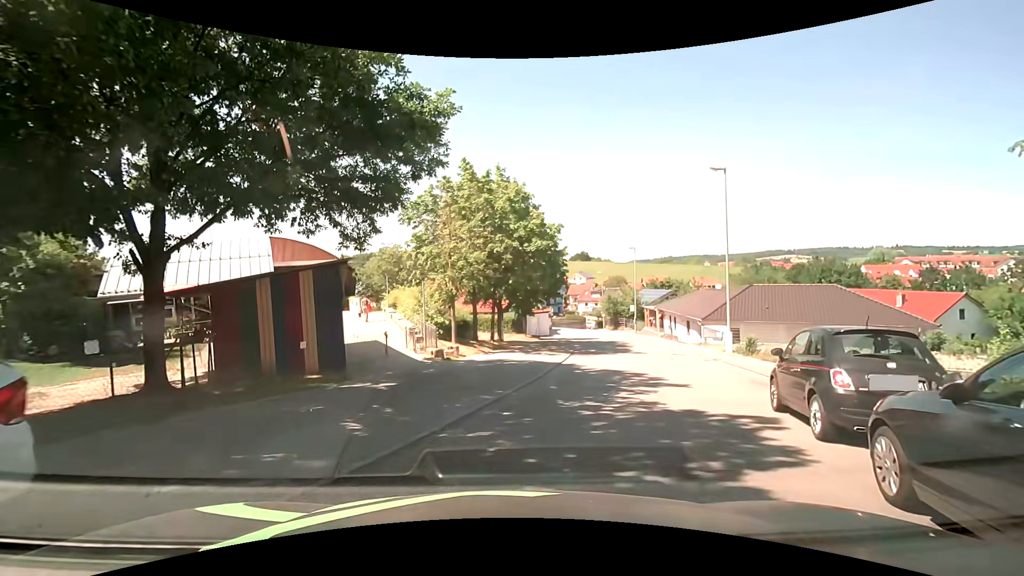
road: residential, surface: asphalt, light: Day
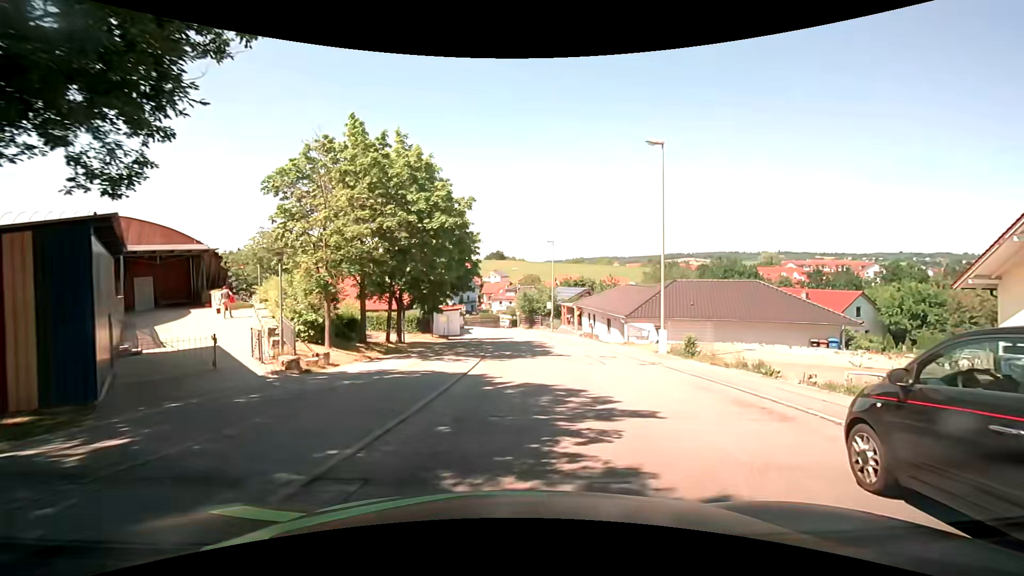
(+0.4, +5.1) m; +10°
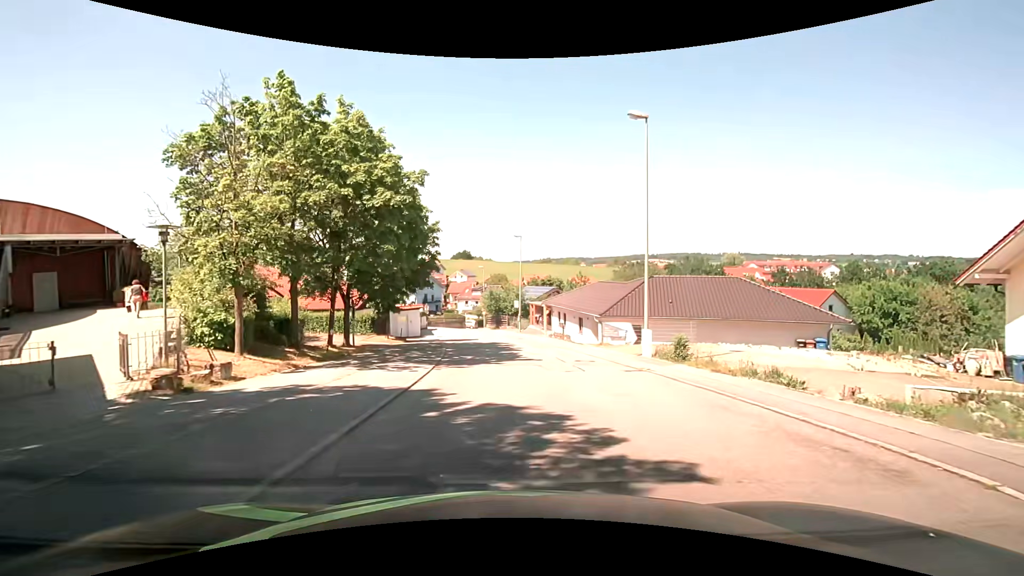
(+0.1, +3.4) m; +3°
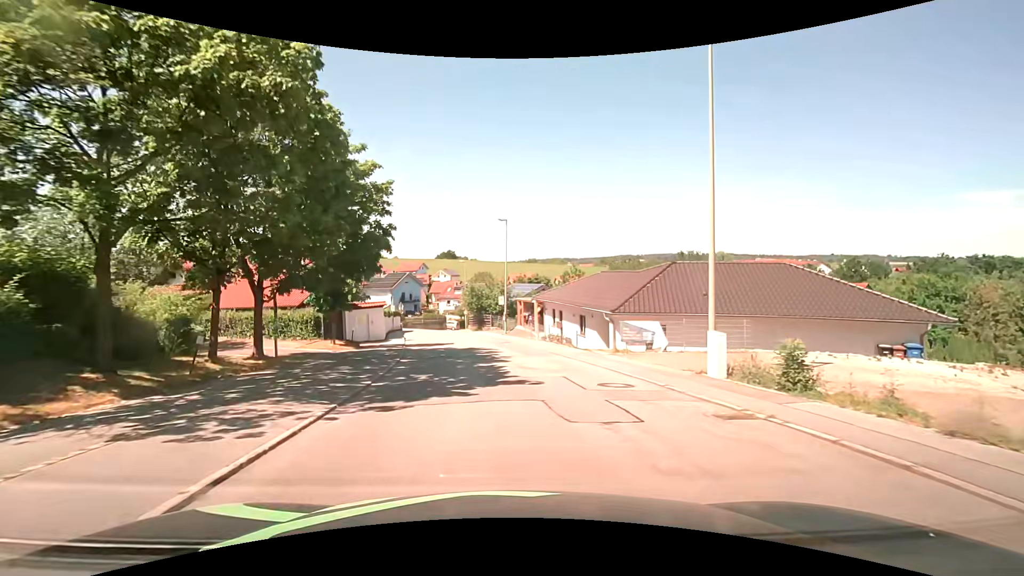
(+0.2, +8.1) m; +2°
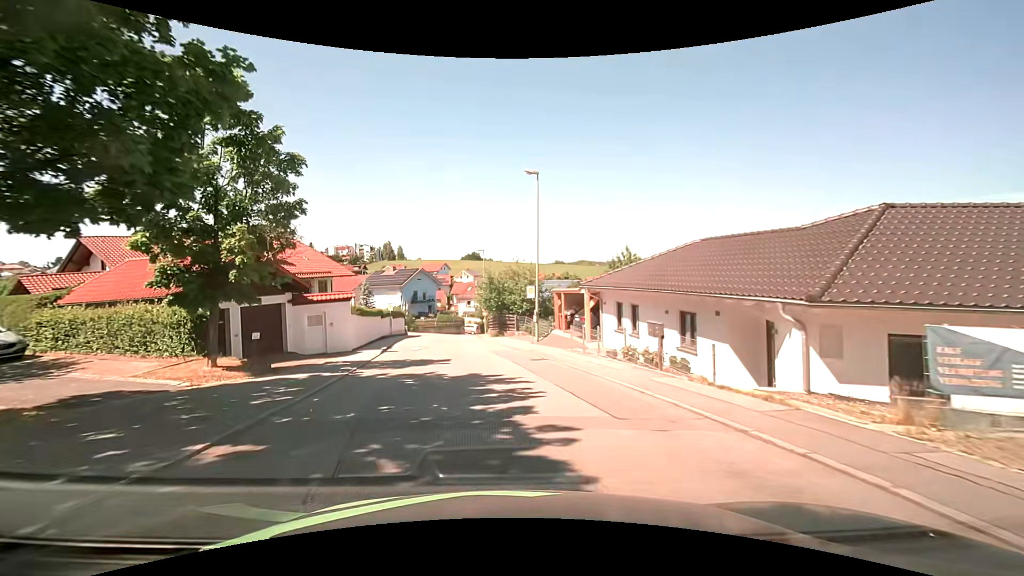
(-0.4, +13.9) m; -3°
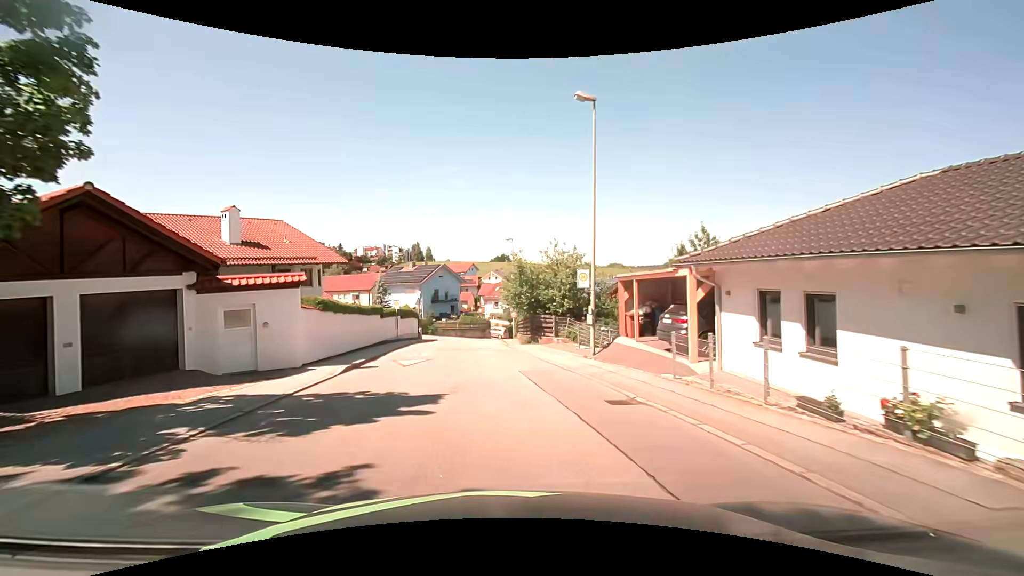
(-0.4, +9.7) m; -4°
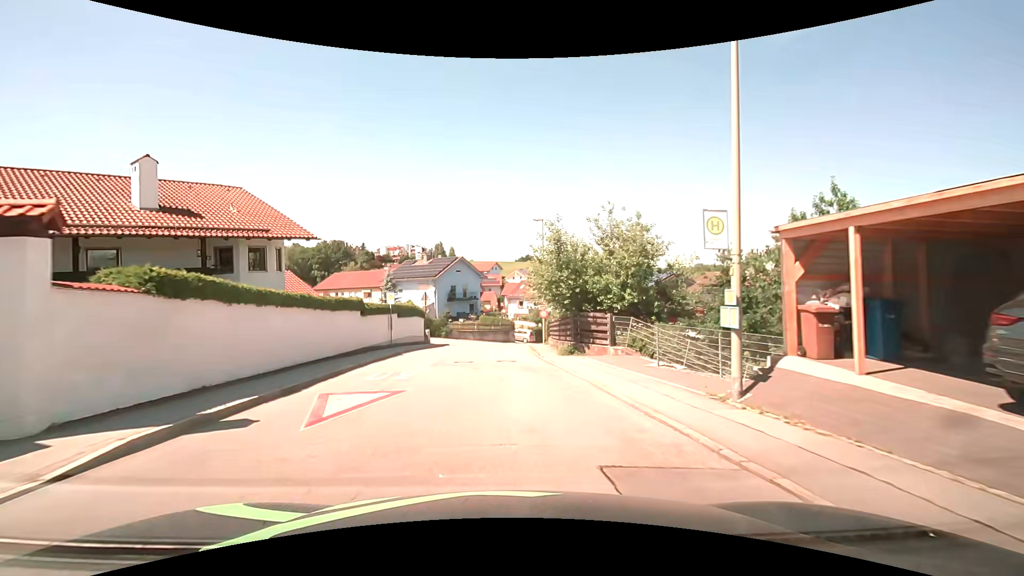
(-0.2, +9.7) m; -3°
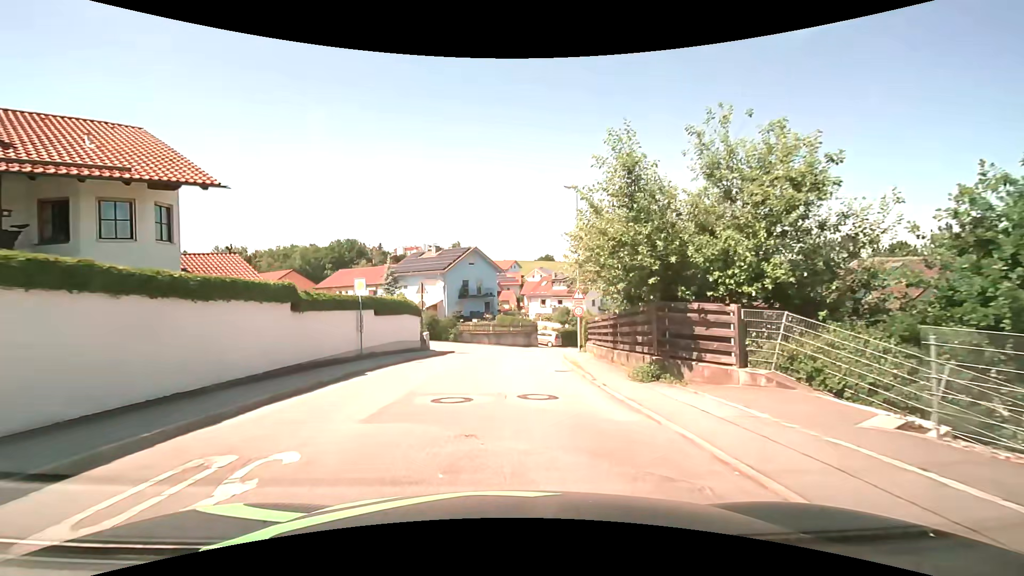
(-0.1, +9.5) m; -2°
(0, +10) (0, +20) (+1, +30) (+3, +40) (+6, +49) (+12, +58) (+18, +65) (+25, +72) (+33, +79) (+41, +85) m
